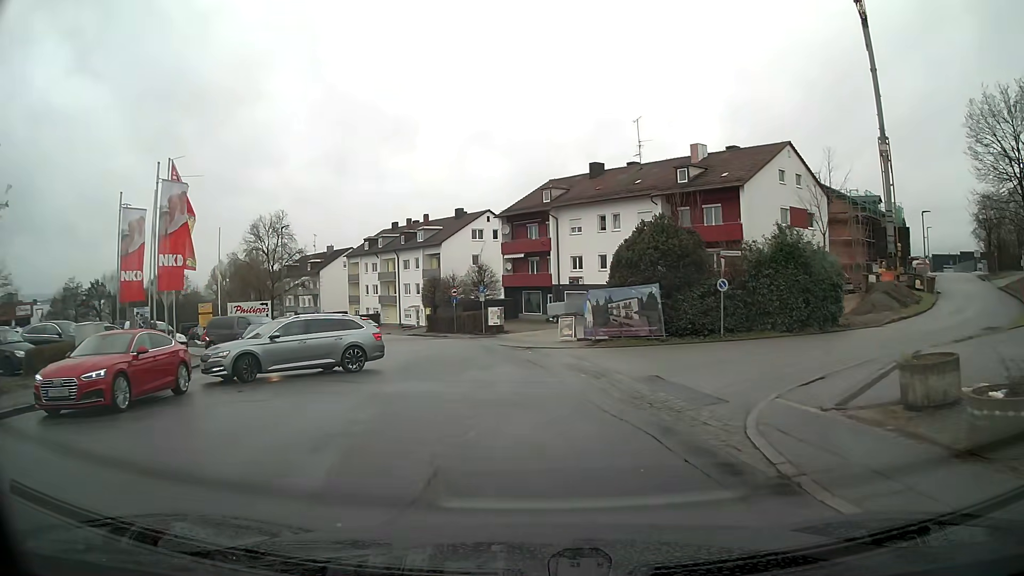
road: residential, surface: asphalt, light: Day
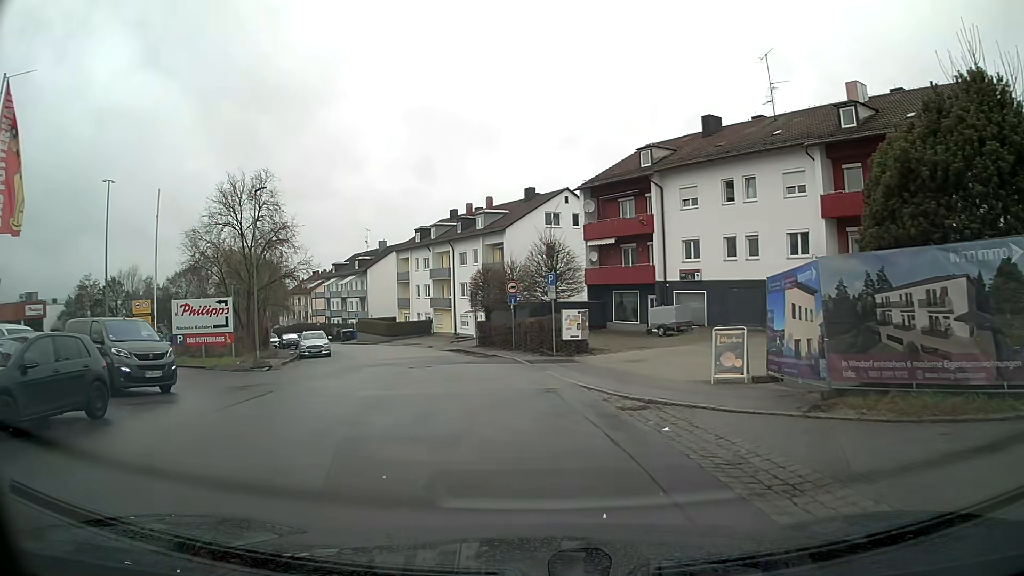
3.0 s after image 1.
(-0.8, +16.0) m; -8°
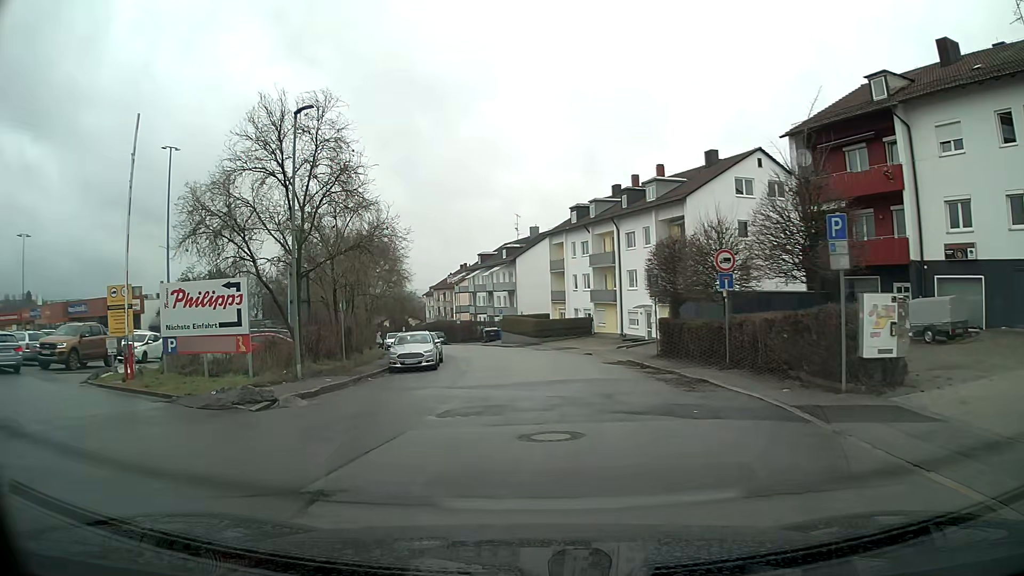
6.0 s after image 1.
(-1.3, +12.7) m; -15°
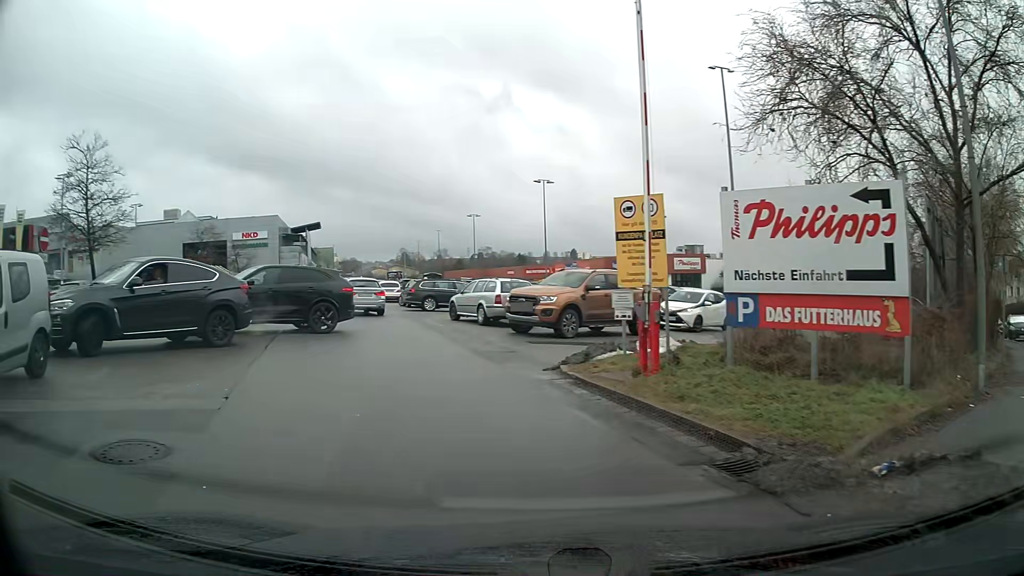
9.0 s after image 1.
(-3.9, +8.8) m; -48°
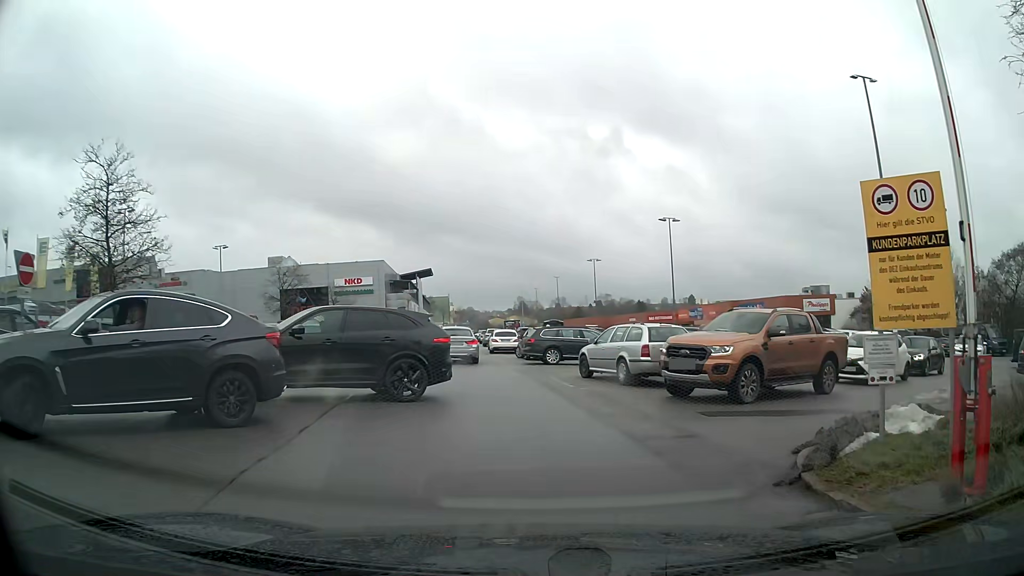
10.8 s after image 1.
(-0.4, +4.8) m; -8°
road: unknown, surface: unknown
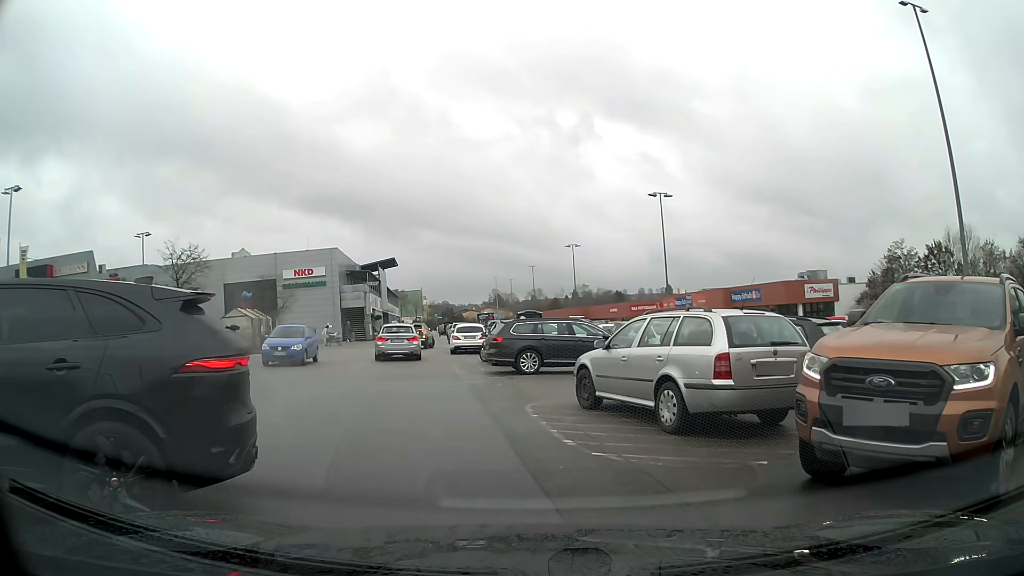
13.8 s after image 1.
(+0.1, +8.1) m; +2°
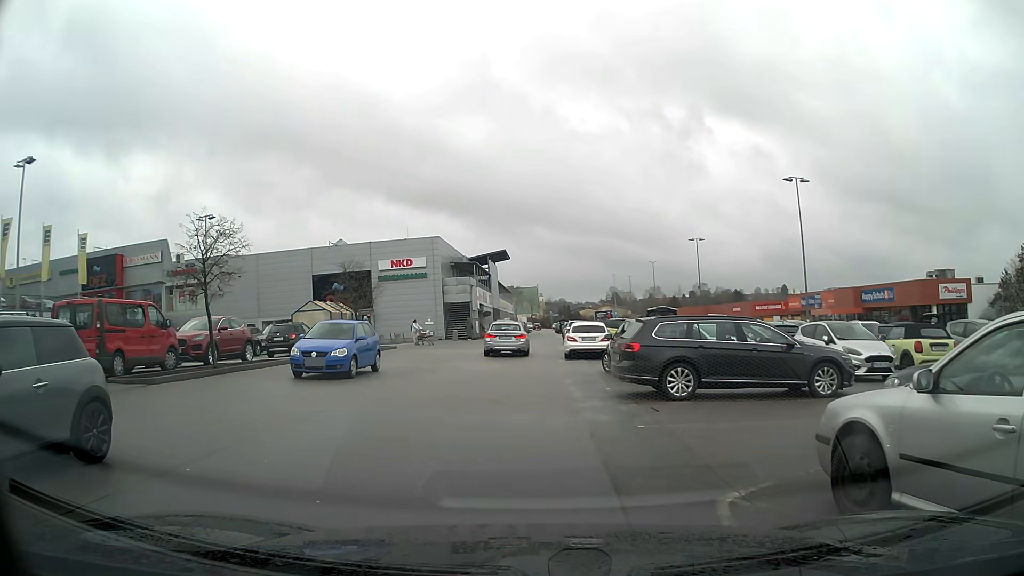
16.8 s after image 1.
(-0.4, +6.0) m; -11°
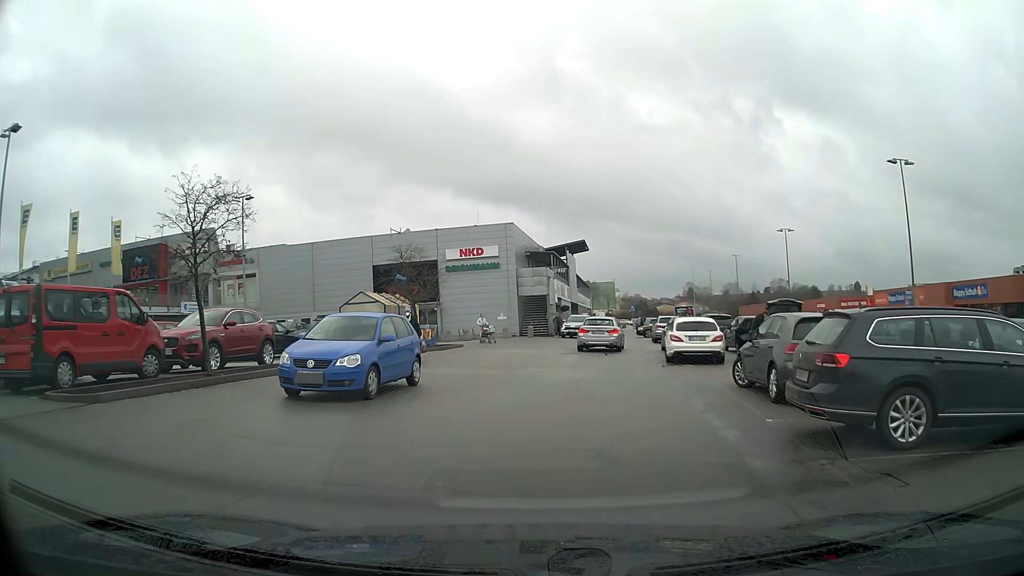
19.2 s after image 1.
(-0.3, +5.2) m; -5°
(0, +10) (+1, +20) (+2, +30) (+10, +34) (+20, +33) (+30, +32) (+36, +39) (+38, +49) (+40, +59) (+42, +69) m
